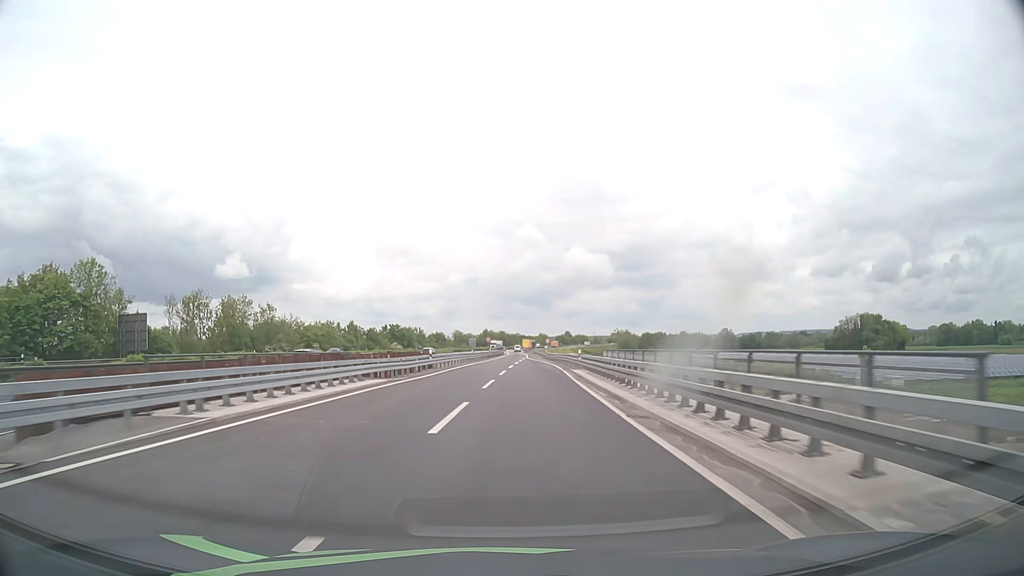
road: motorway_link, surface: asphalt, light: Day
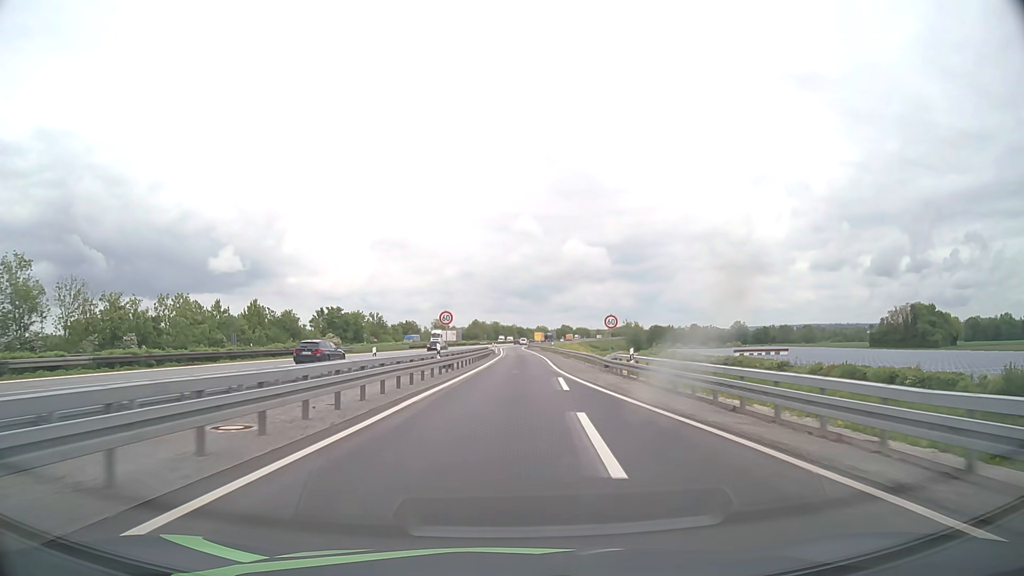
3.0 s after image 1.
(+0.1, +64.4) m; 0°
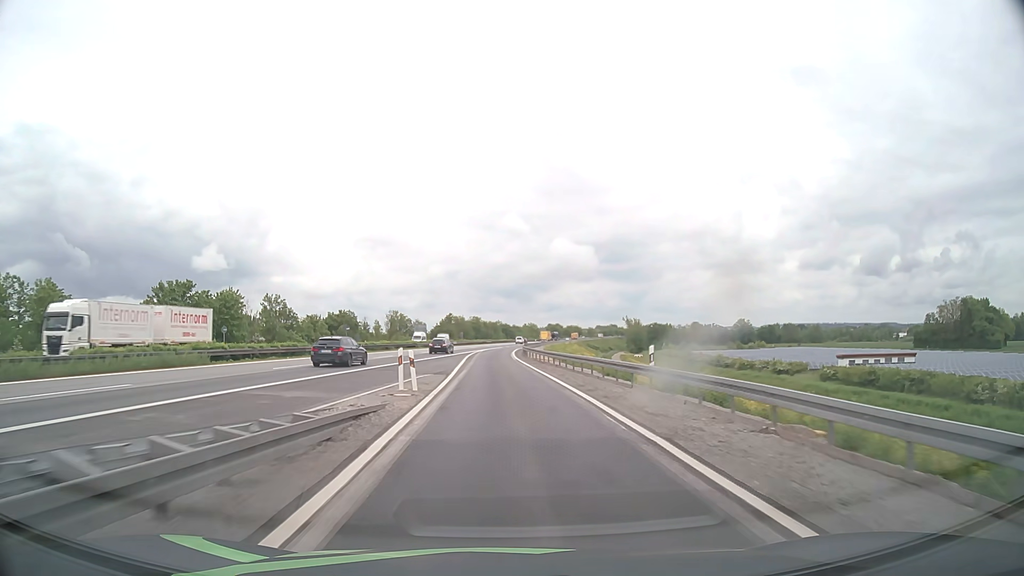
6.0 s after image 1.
(+1.0, +59.5) m; +1°
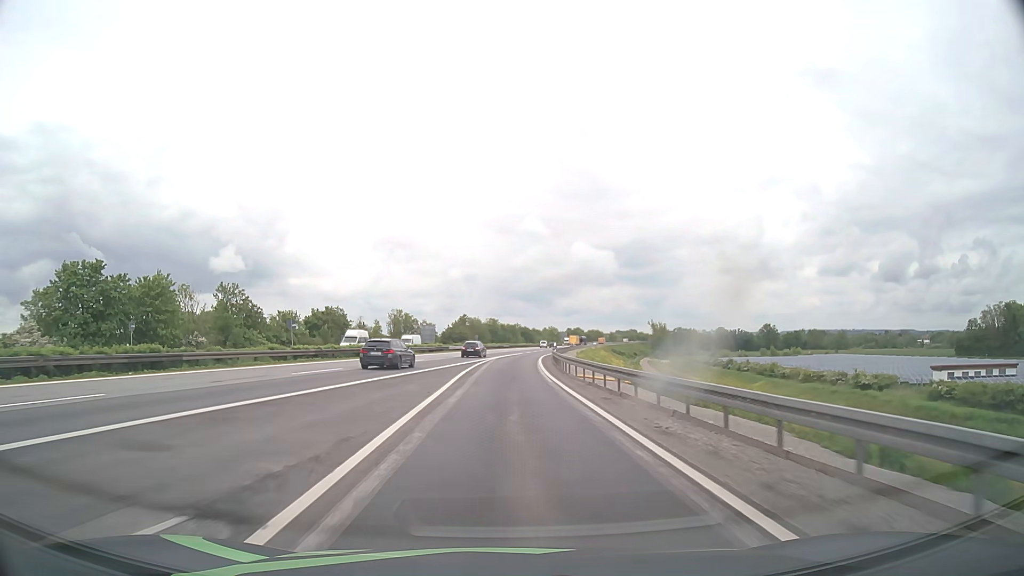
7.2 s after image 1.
(-0.3, +22.0) m; -2°
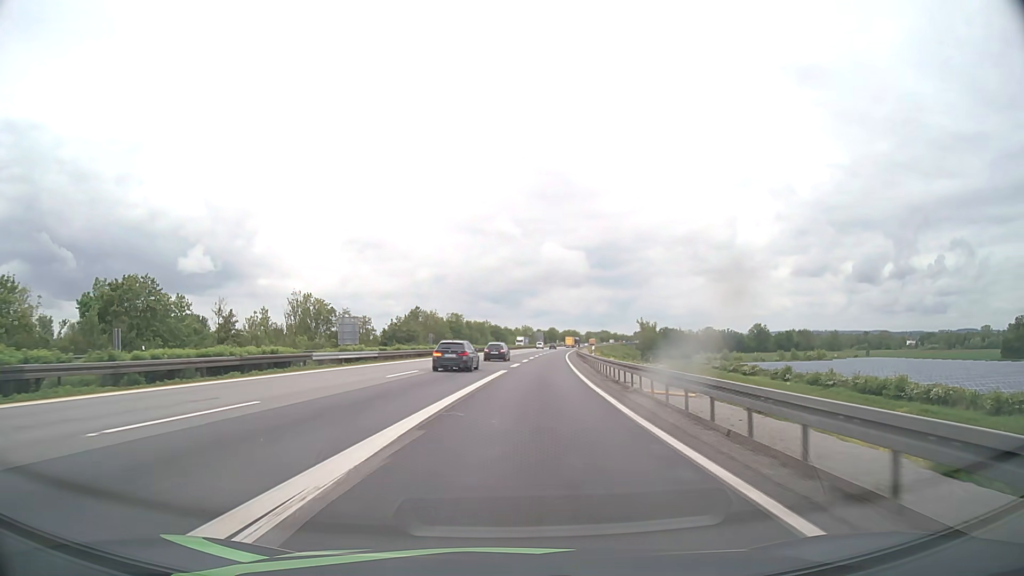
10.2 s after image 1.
(+0.3, +53.7) m; +2°
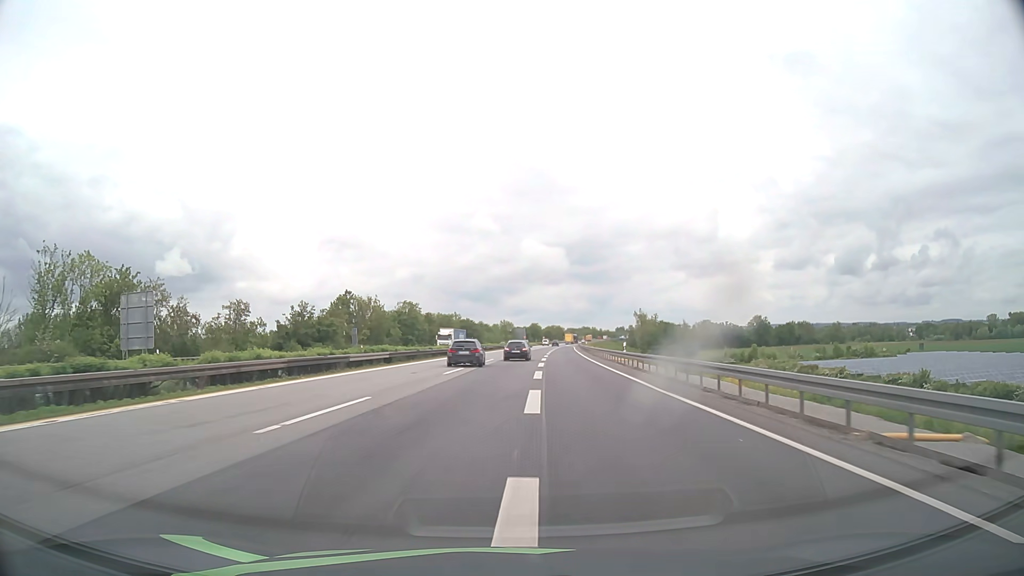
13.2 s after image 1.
(+1.6, +51.8) m; +2°
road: motorway
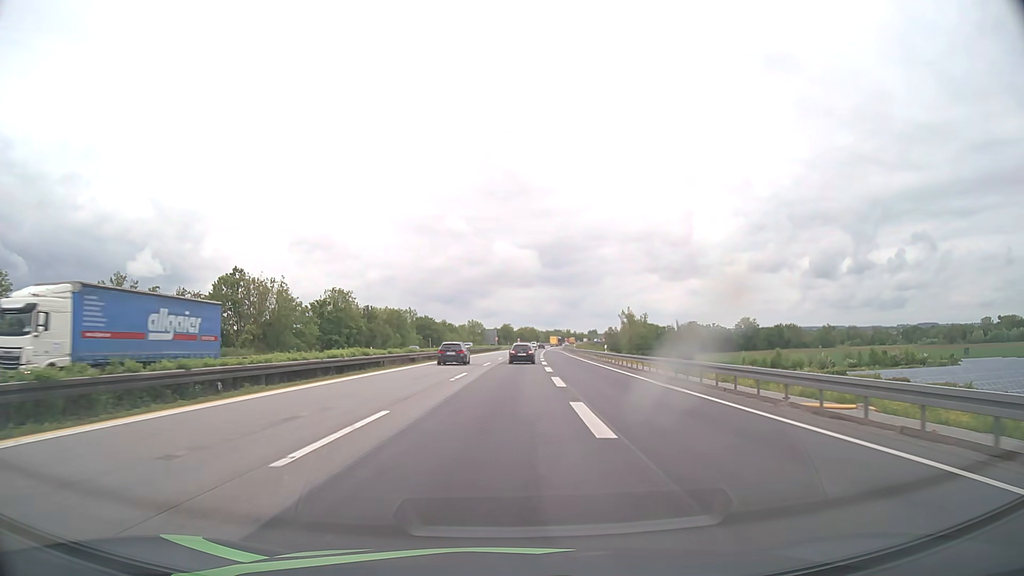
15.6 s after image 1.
(+0.6, +39.1) m; +2°
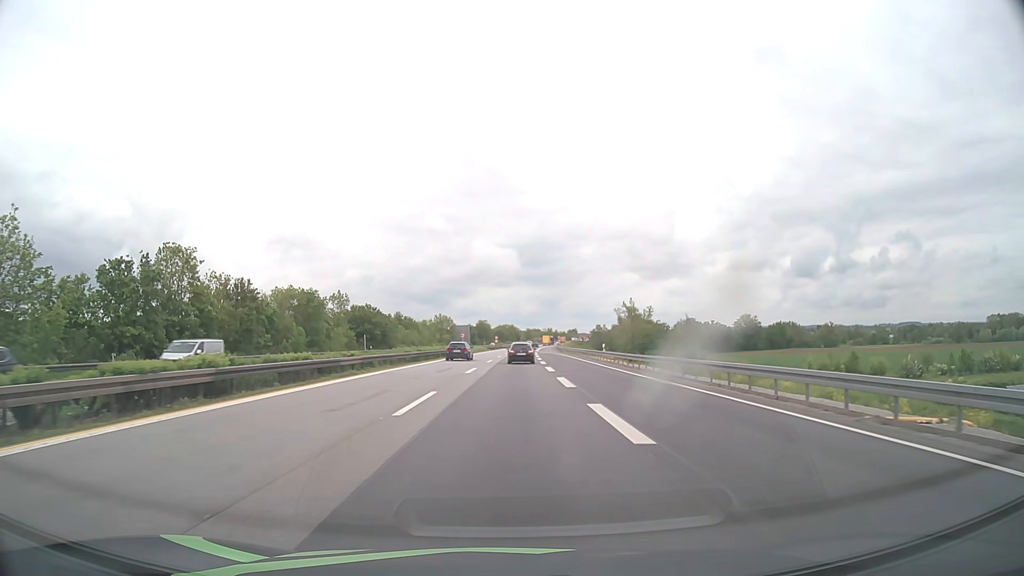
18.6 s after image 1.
(+0.9, +49.0) m; +2°
(0, +10) (0, +20) (0, +30) (0, +40) (+1, +50) (+1, +60) (+1, +70) (+2, +80) (+2, +90) (+2, +100) m
